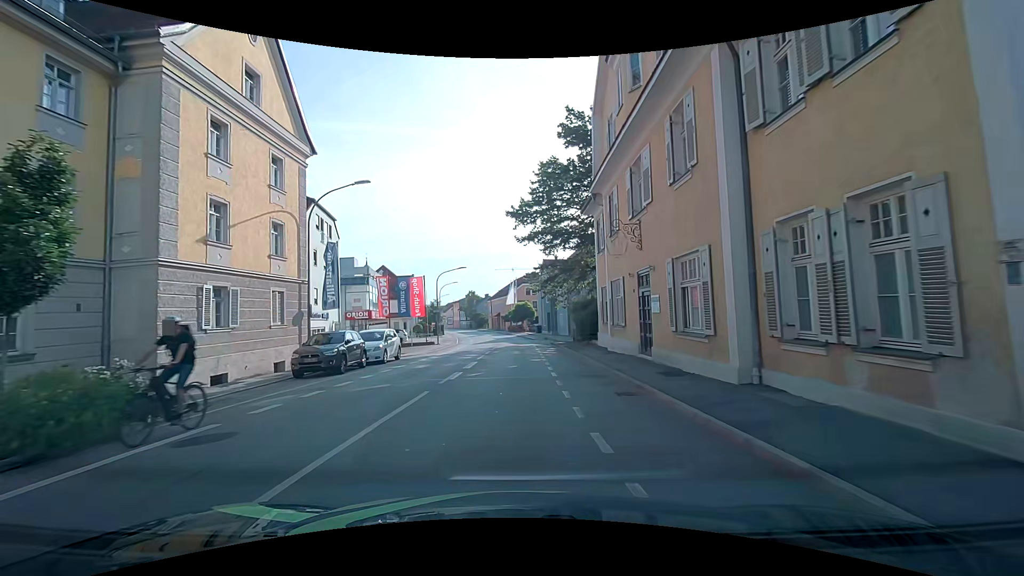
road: tertiary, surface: asphalt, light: Day
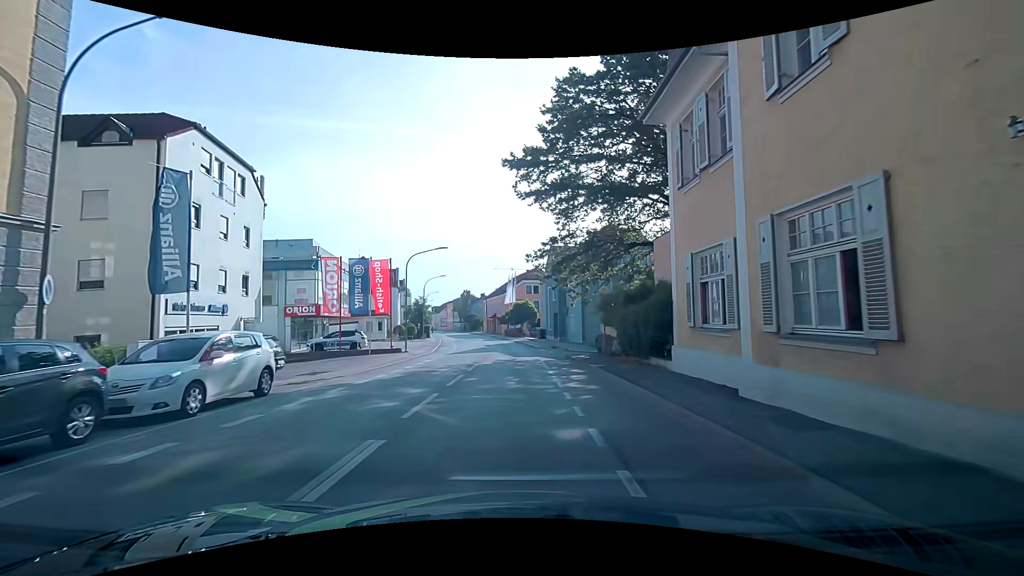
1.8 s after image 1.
(-0.2, +13.5) m; -1°
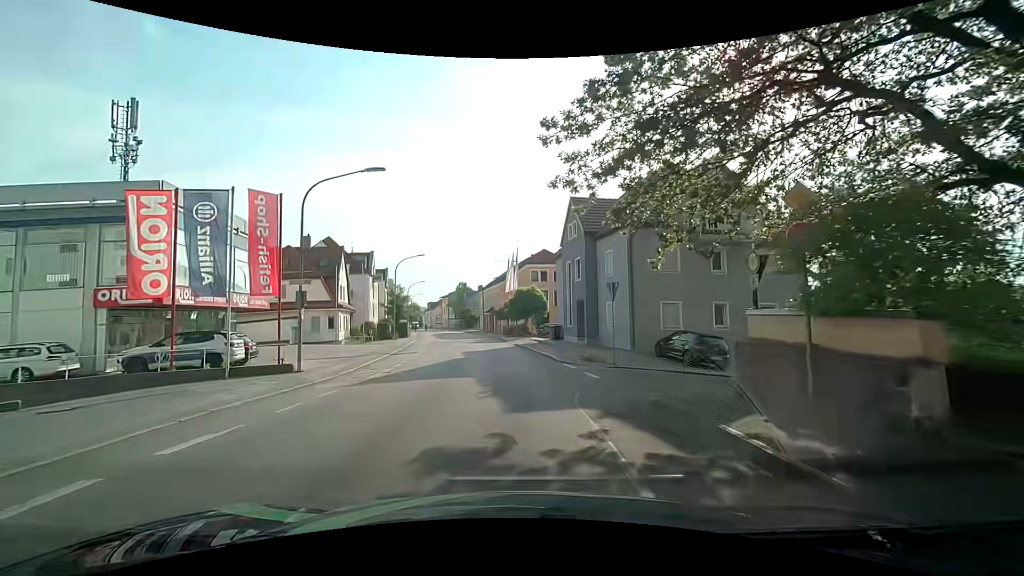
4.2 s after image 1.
(+0.3, +17.9) m; +1°
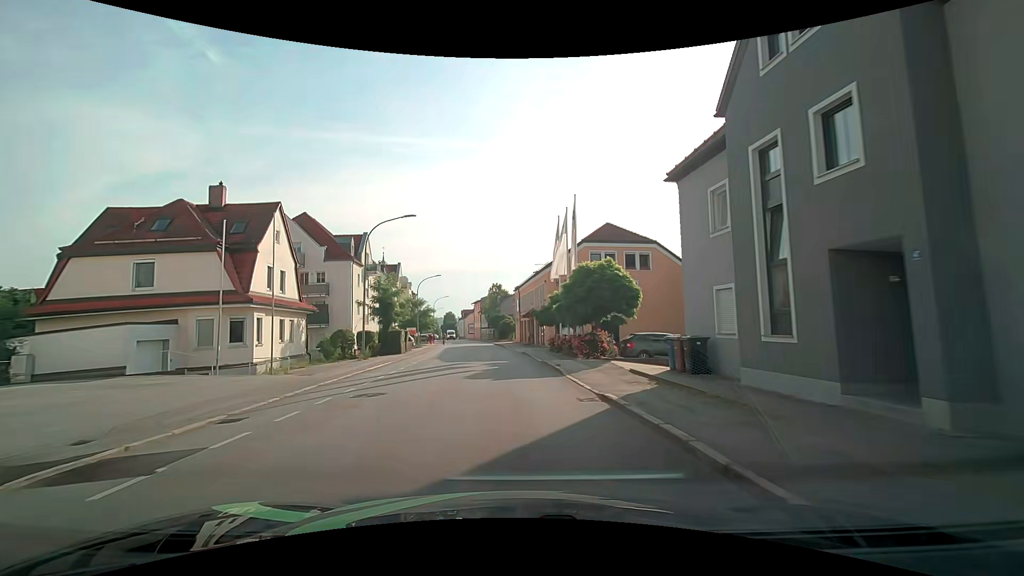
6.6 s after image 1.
(-0.9, +23.2) m; -5°
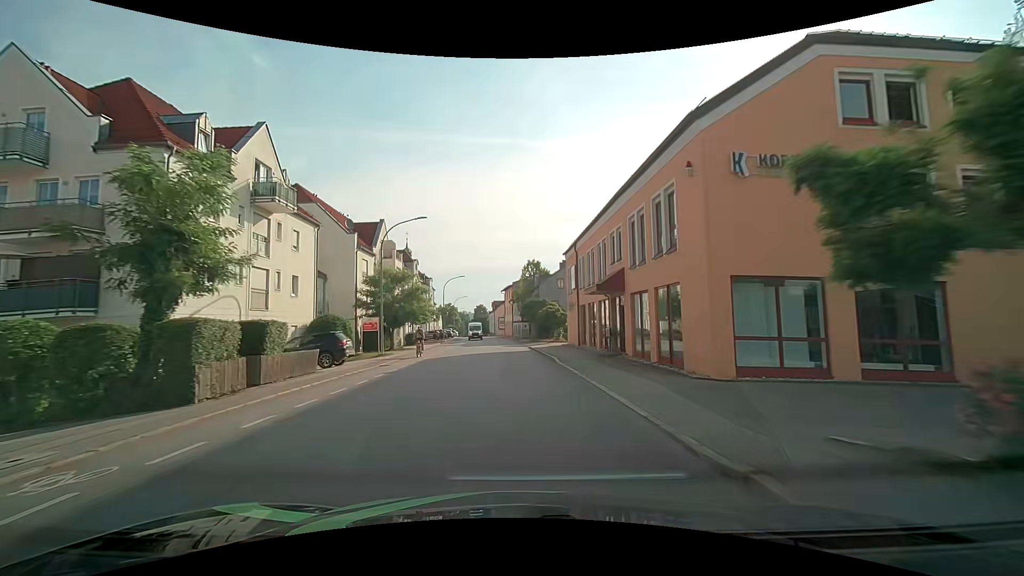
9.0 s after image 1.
(-1.1, +30.0) m; -4°
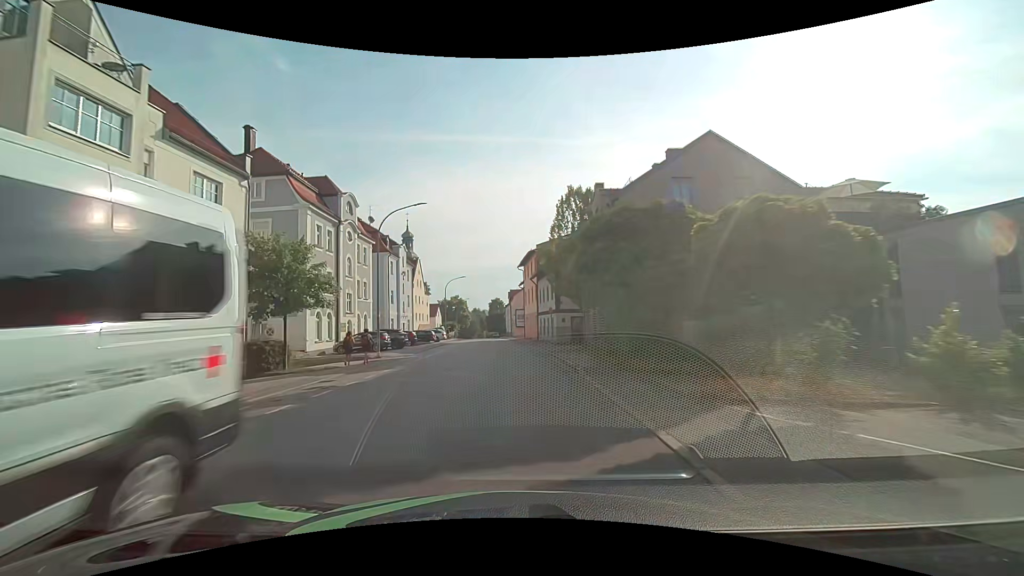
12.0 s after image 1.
(-0.9, +39.3) m; -3°
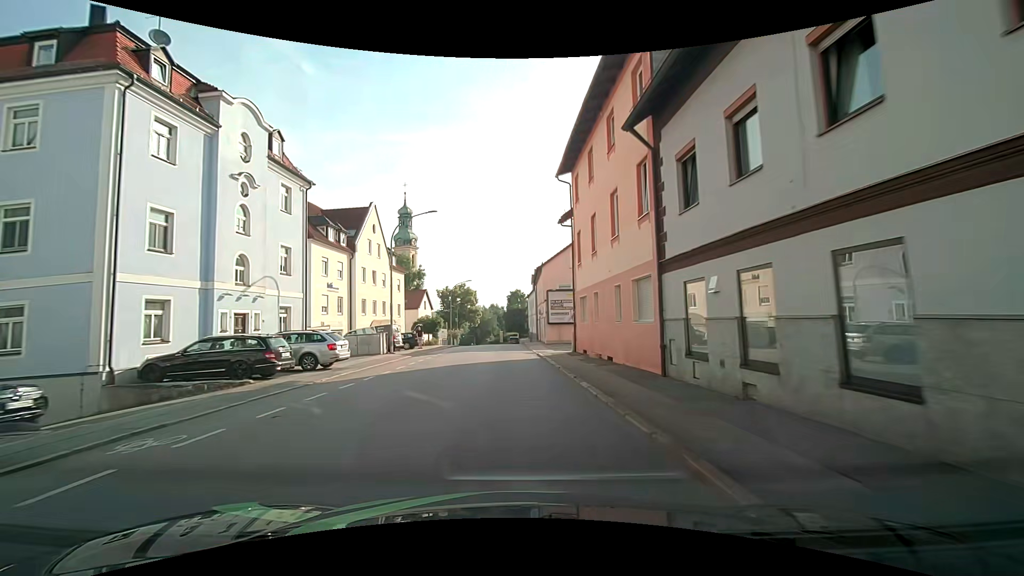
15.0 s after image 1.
(-1.0, +39.2) m; -3°
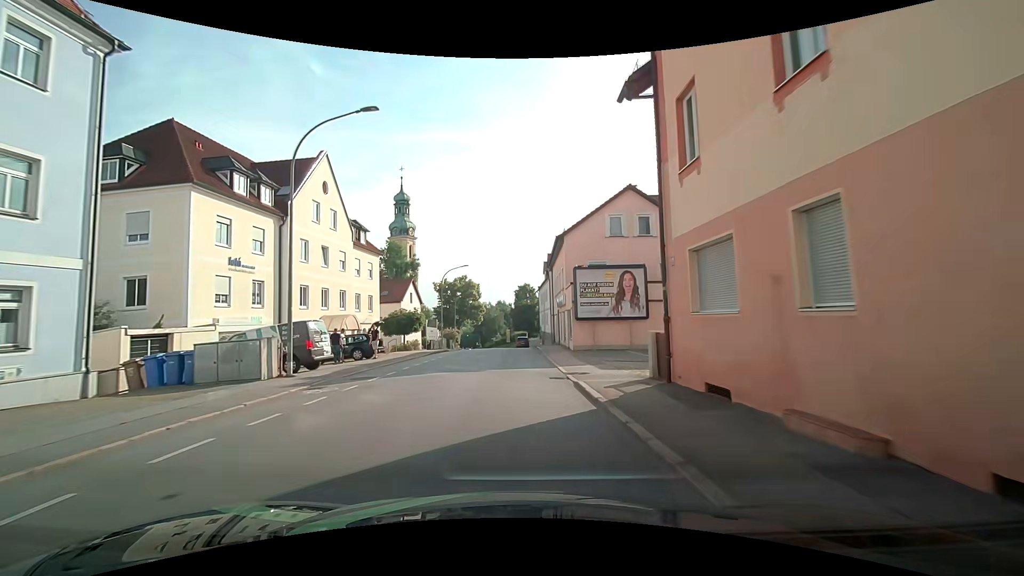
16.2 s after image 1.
(-0.2, +14.7) m; -1°
(0, +10) (0, +20) (0, +30) (0, +40) (0, +50) (-1, +60) (-2, +70) (-2, +80) (-3, +90) (-3, +100) m
